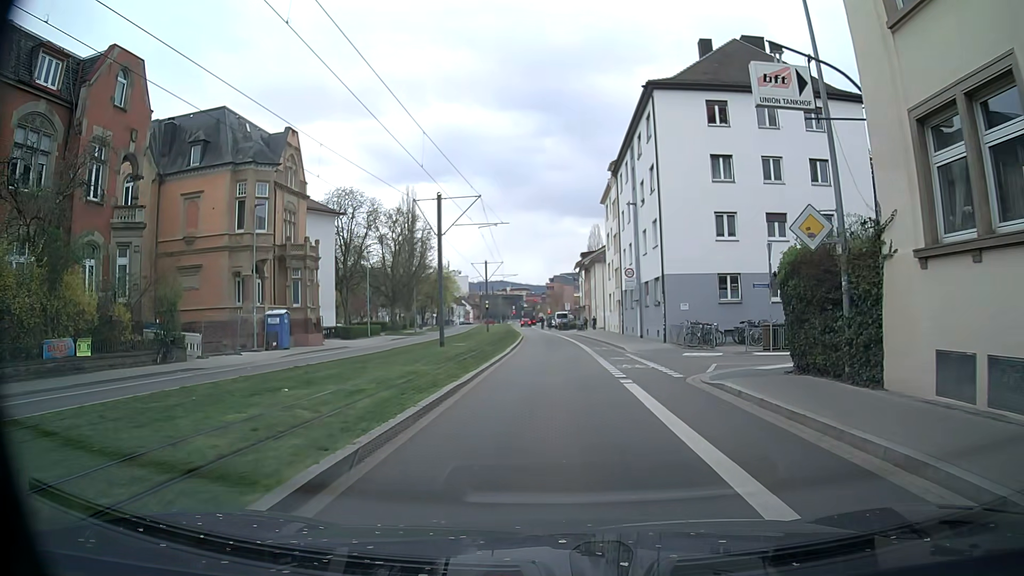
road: secondary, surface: asphalt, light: Day
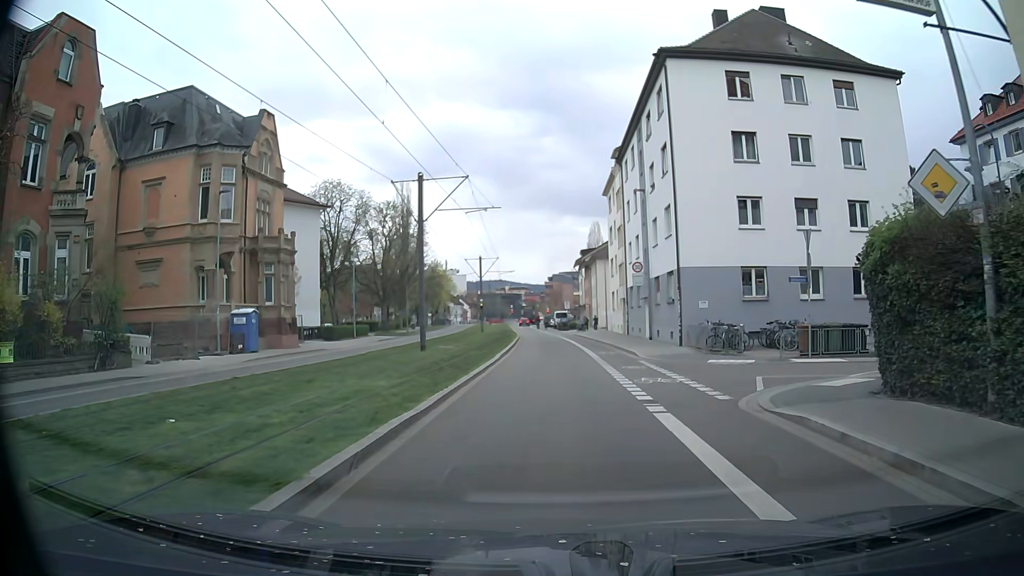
(0.0, +4.3) m; +1°
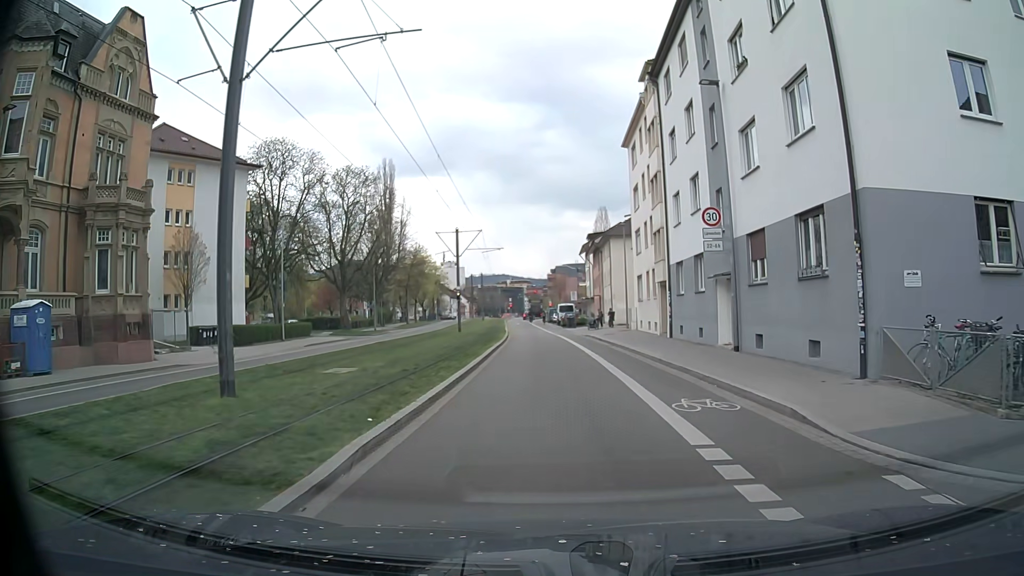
(-0.4, +16.9) m; -1°
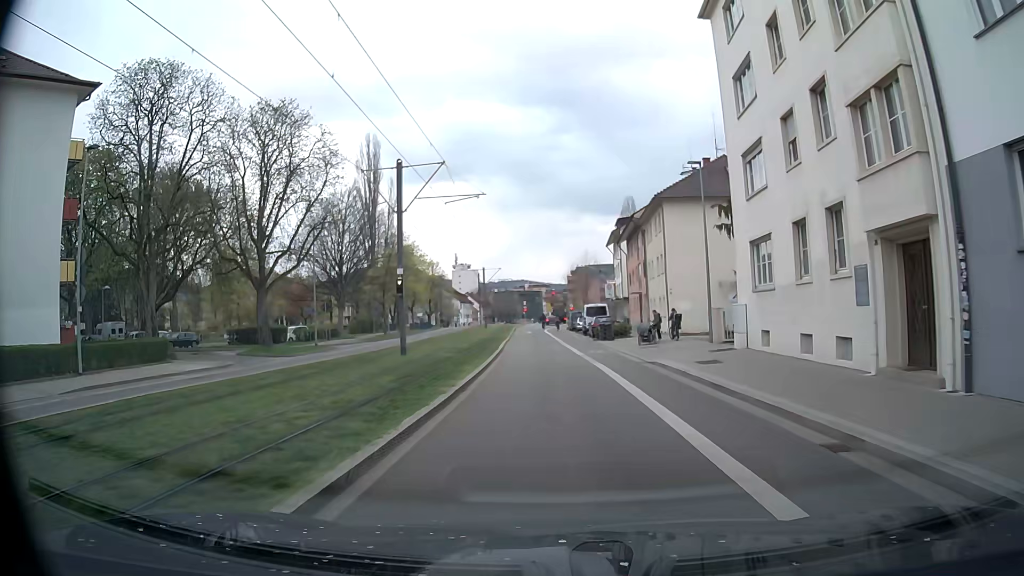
(-0.4, +22.8) m; -1°
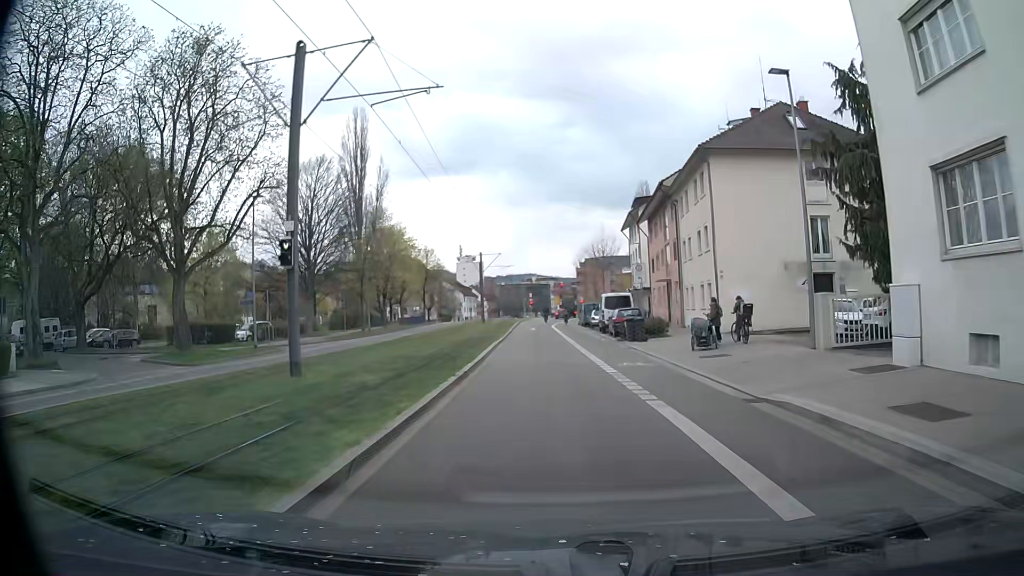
(-0.2, +11.2) m; -3°
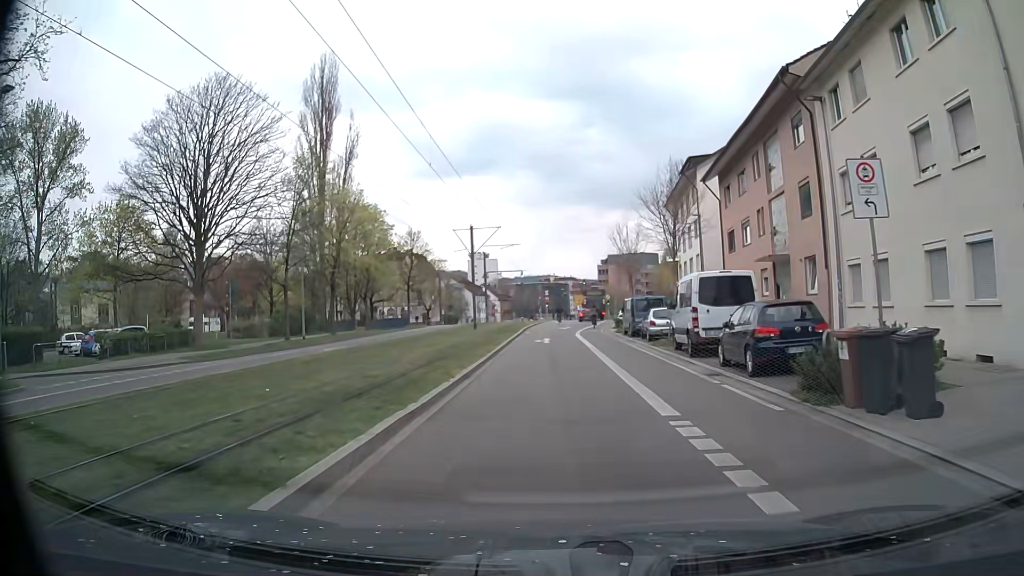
(+0.2, +21.7) m; -1°
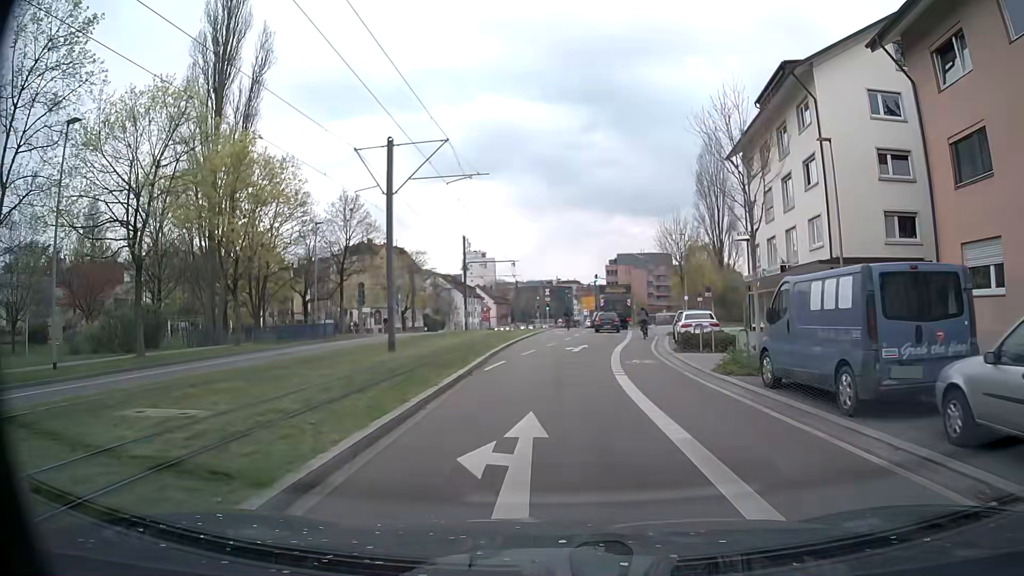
(+0.2, +24.5) m; 0°
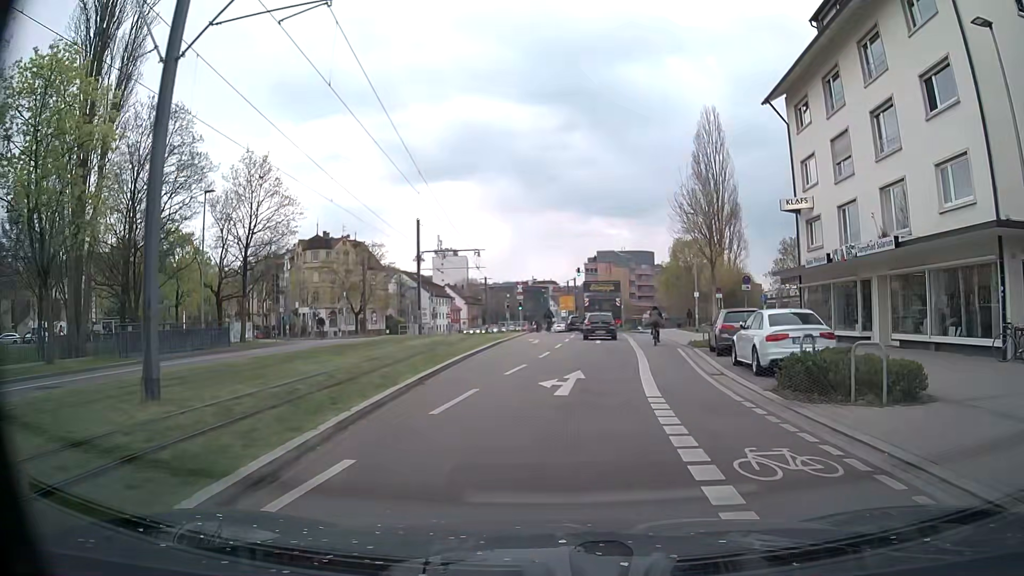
(+0.2, +13.2) m; +3°
(0, +10) (+1, +20) (+1, +30) (+2, +40) (+2, +50) (+2, +60) (+1, +70) (0, +80) (-2, +90) (-4, +99) m
